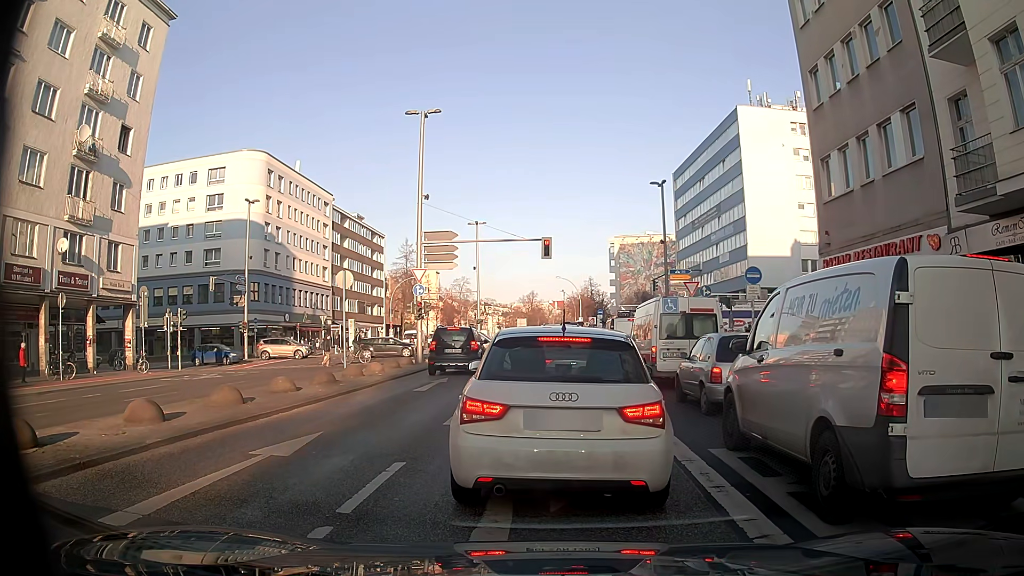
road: secondary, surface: asphalt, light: Day
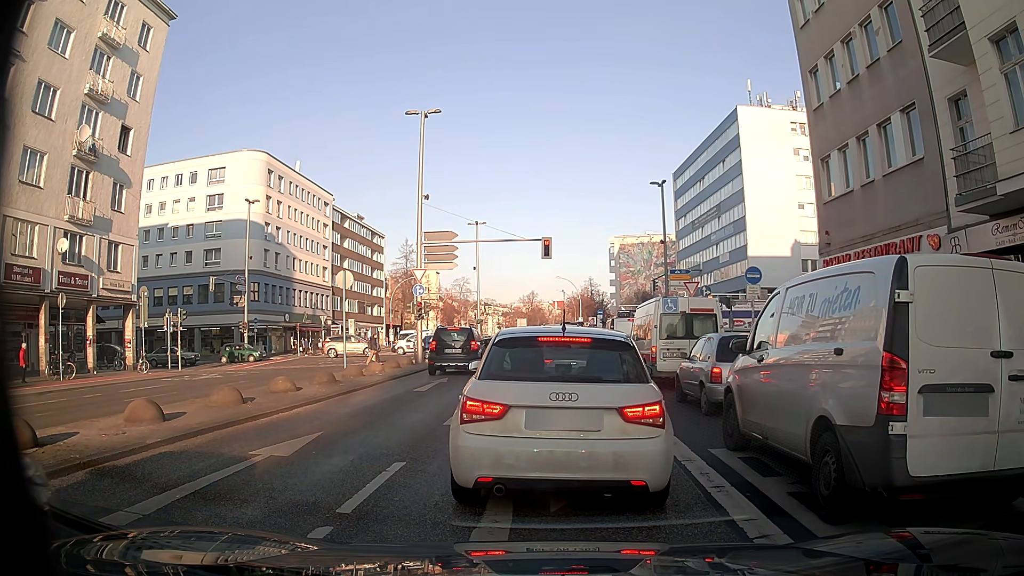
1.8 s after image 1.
(0.0, 0.0) m; 0°
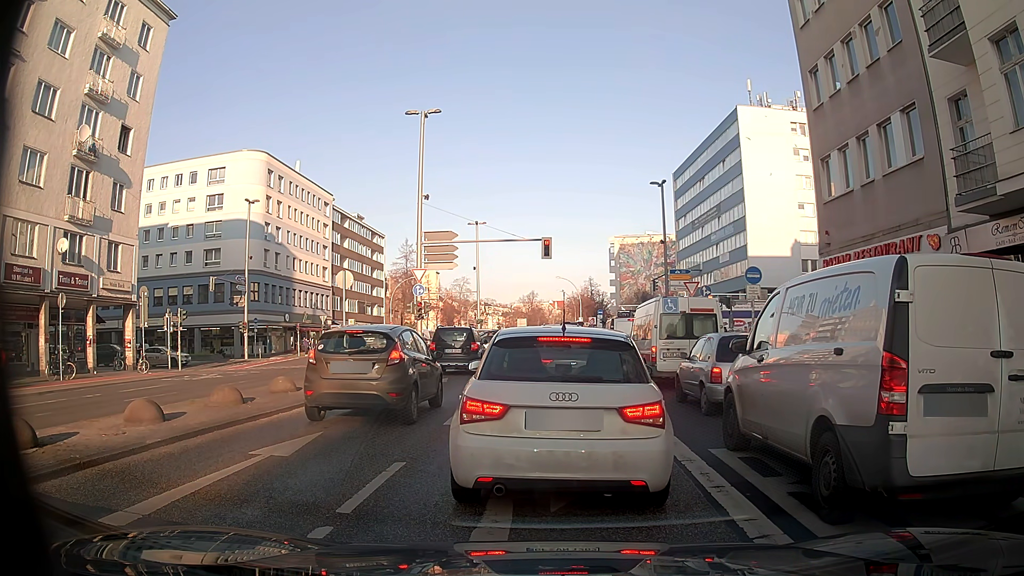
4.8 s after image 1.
(0.0, 0.0) m; 0°
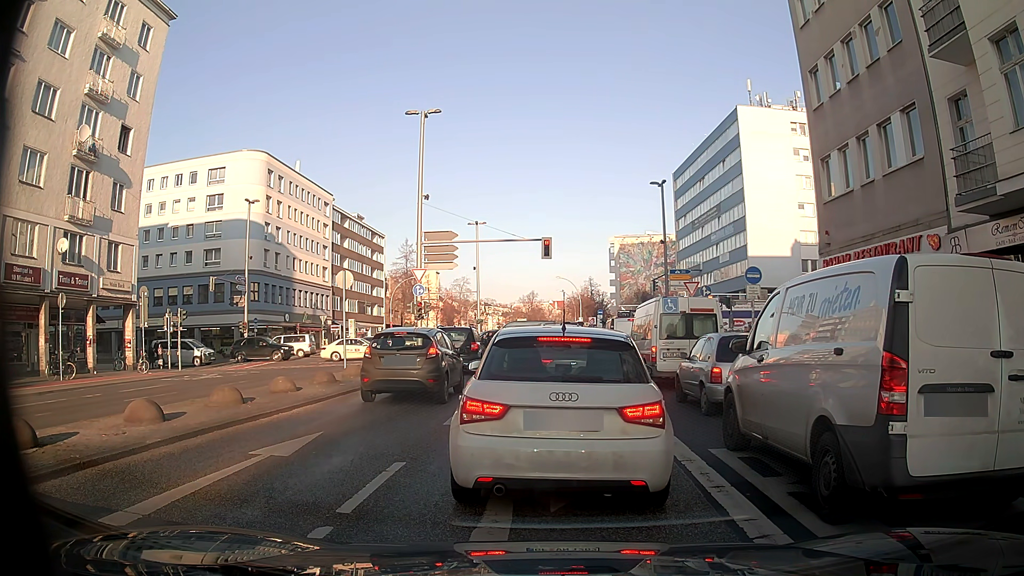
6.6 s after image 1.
(0.0, 0.0) m; 0°
